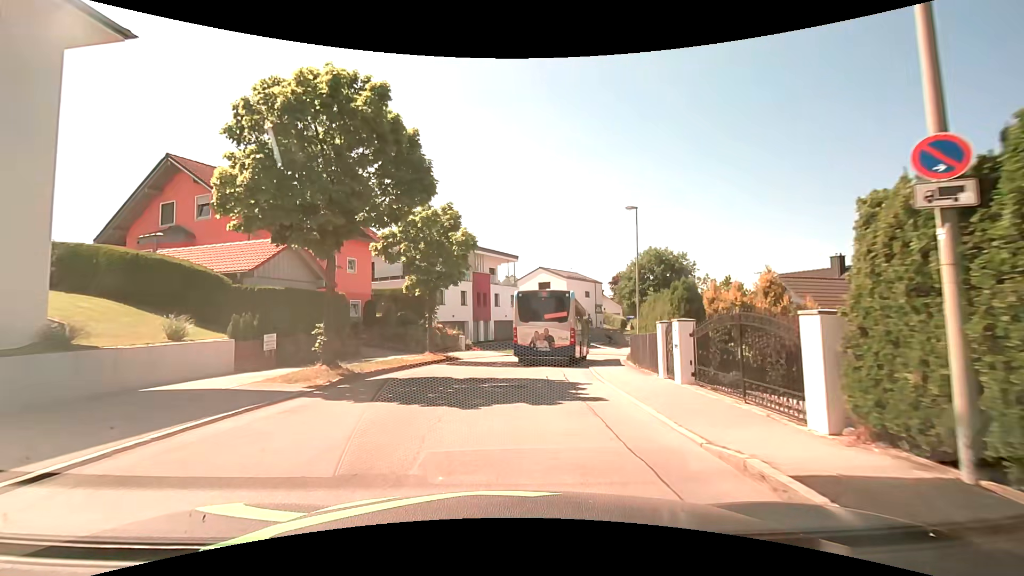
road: residential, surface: asphalt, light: Day
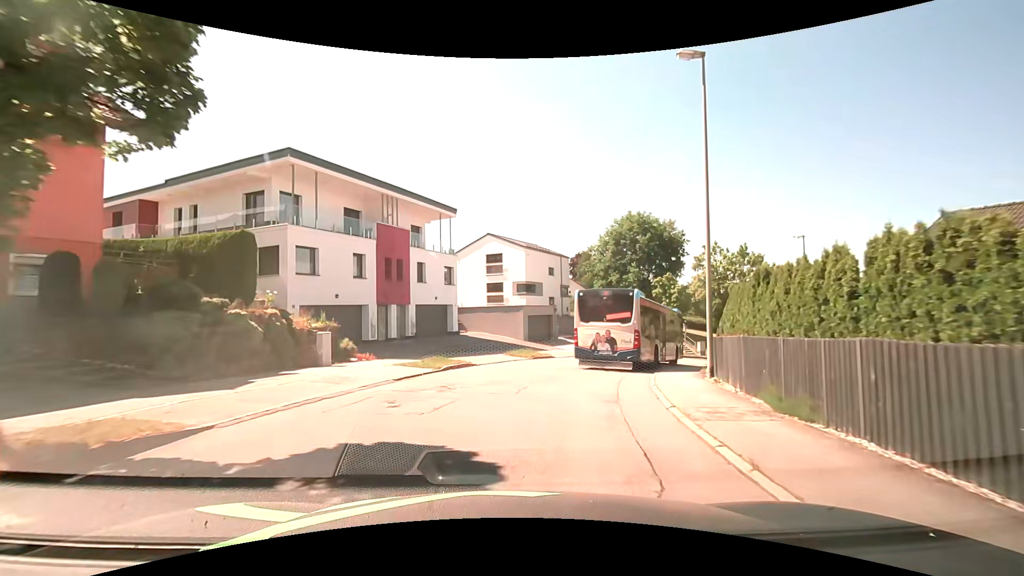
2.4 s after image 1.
(+0.8, +18.4) m; +6°
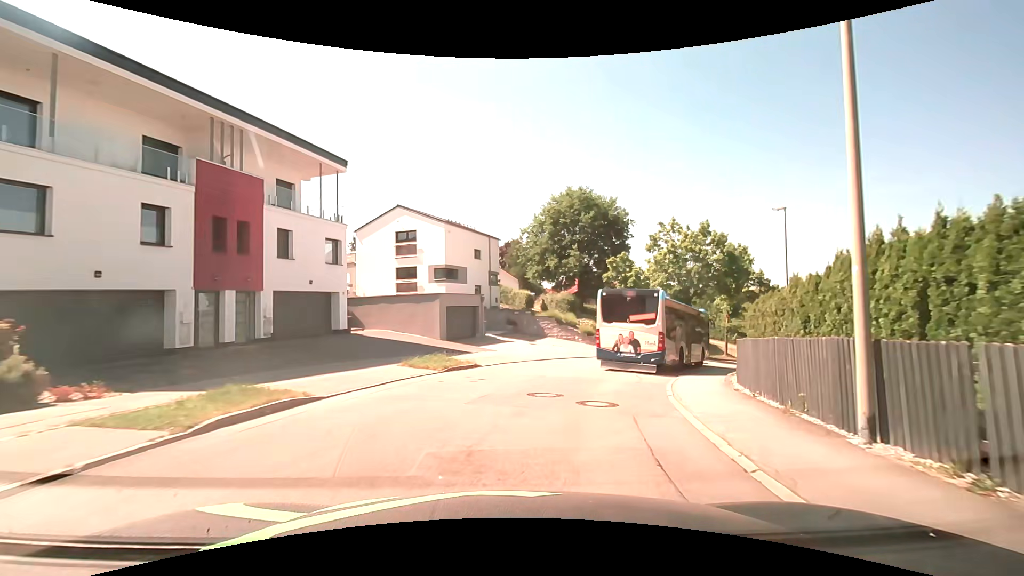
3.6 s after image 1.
(+0.6, +9.4) m; +9°
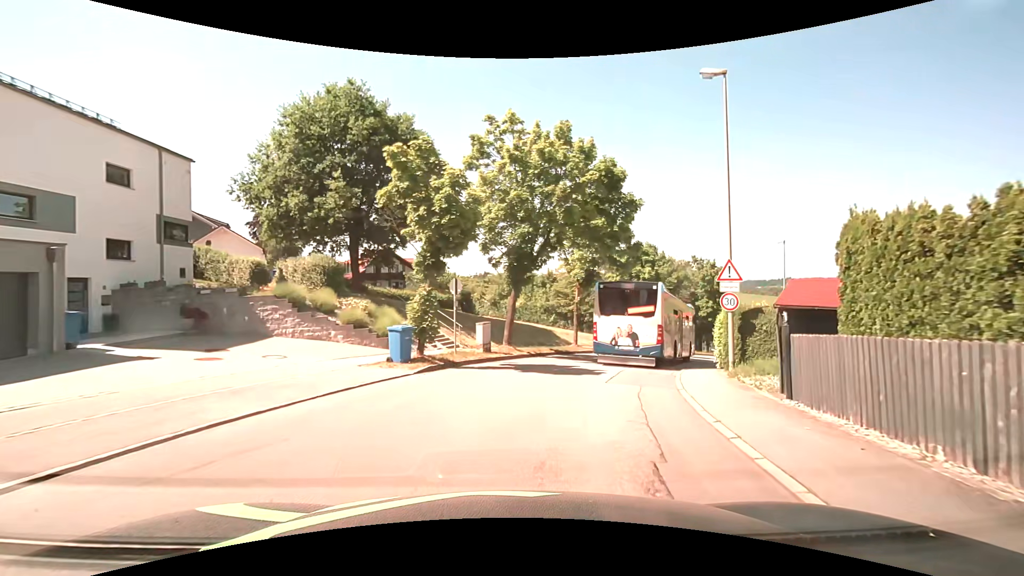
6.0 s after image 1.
(+3.4, +18.3) m; +23°
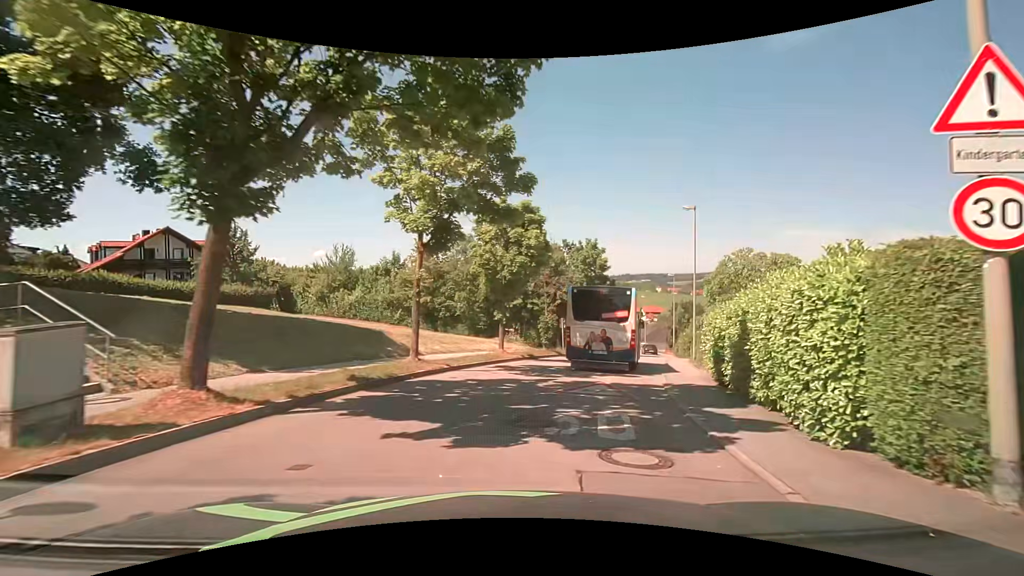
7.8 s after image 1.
(+1.8, +13.5) m; +15°
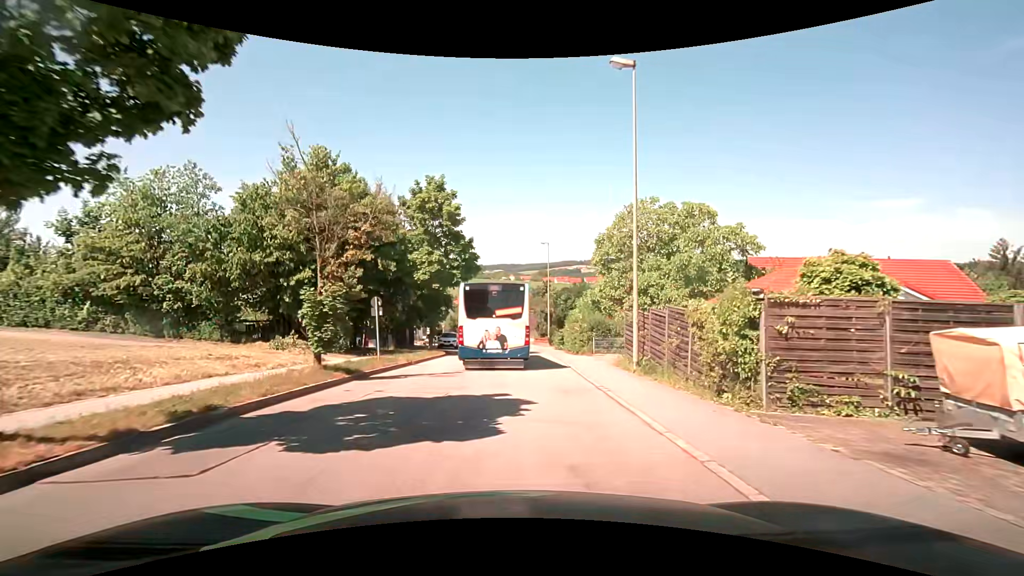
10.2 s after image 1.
(+3.1, +17.8) m; +17°
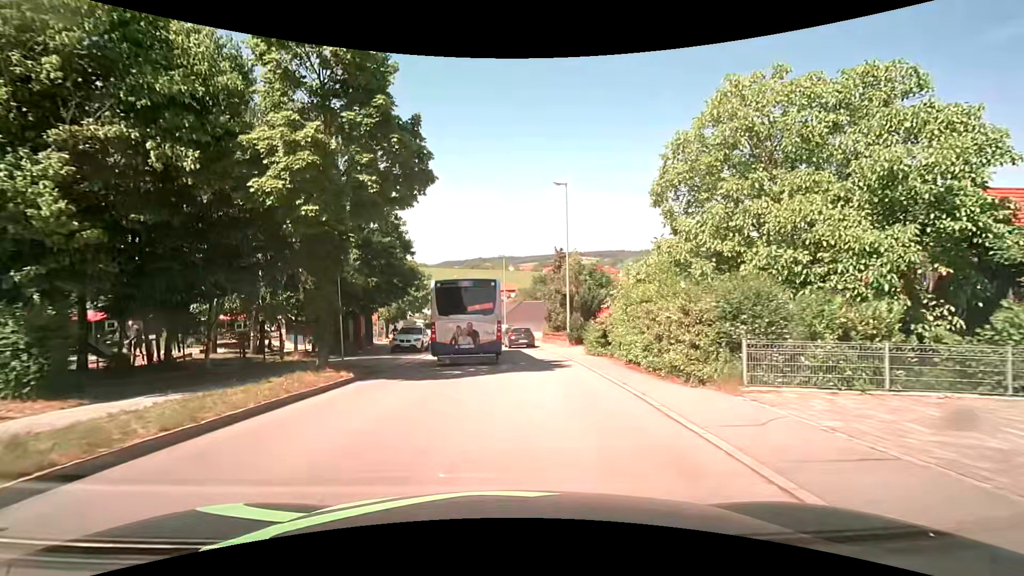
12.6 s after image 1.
(+0.3, +17.4) m; 0°
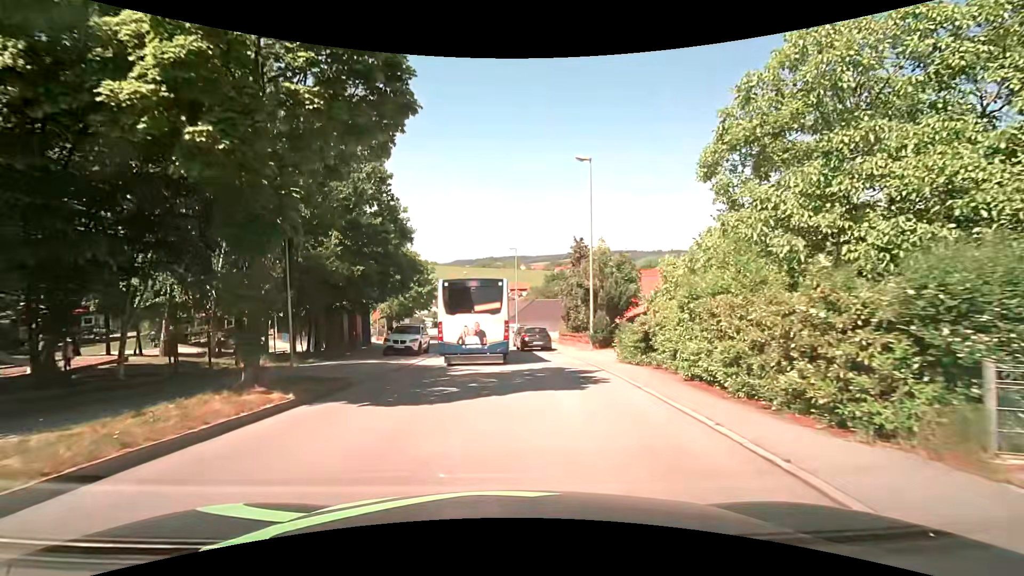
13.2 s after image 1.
(-0.1, +4.4) m; -1°
(0, +10) (+1, +20) (-1, +30) (-2, +40) (-3, +50) (-4, +59) (-6, +69) (-8, +79) (-11, +89) (-14, +98) m
